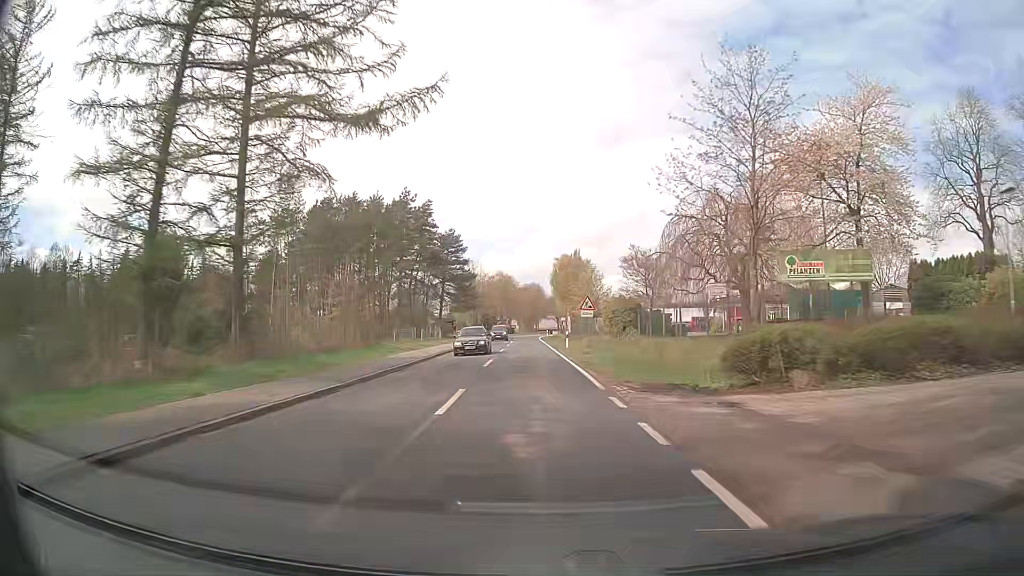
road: secondary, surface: asphalt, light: Day
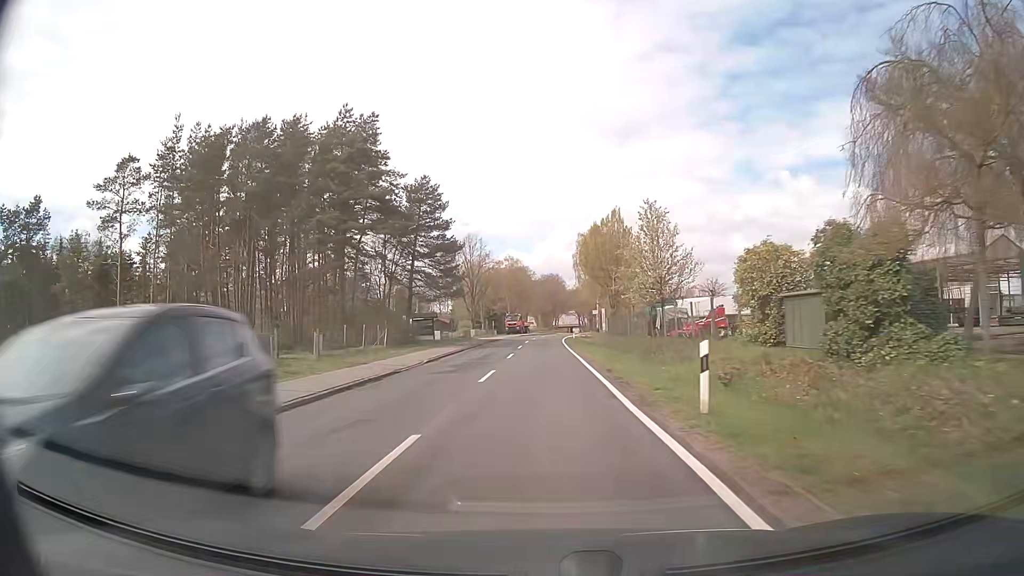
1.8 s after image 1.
(-0.5, +32.3) m; -2°
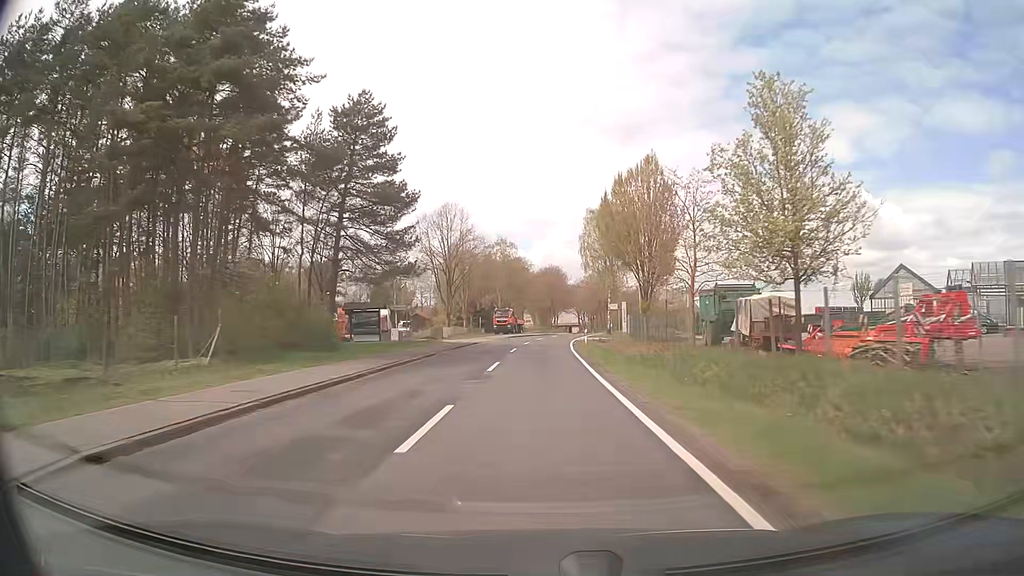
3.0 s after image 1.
(+0.1, +21.6) m; 0°
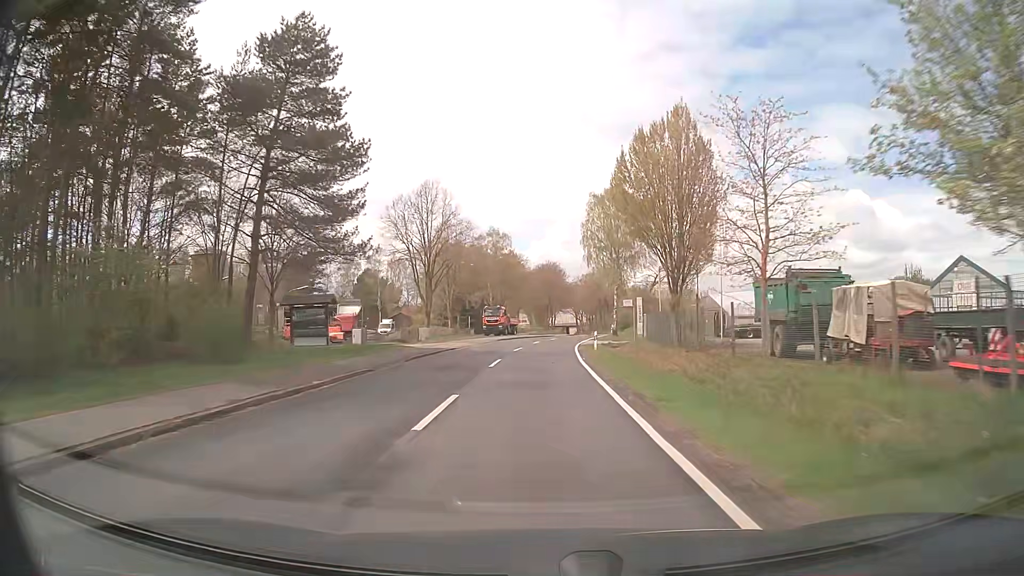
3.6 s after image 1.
(0.0, +10.8) m; 0°
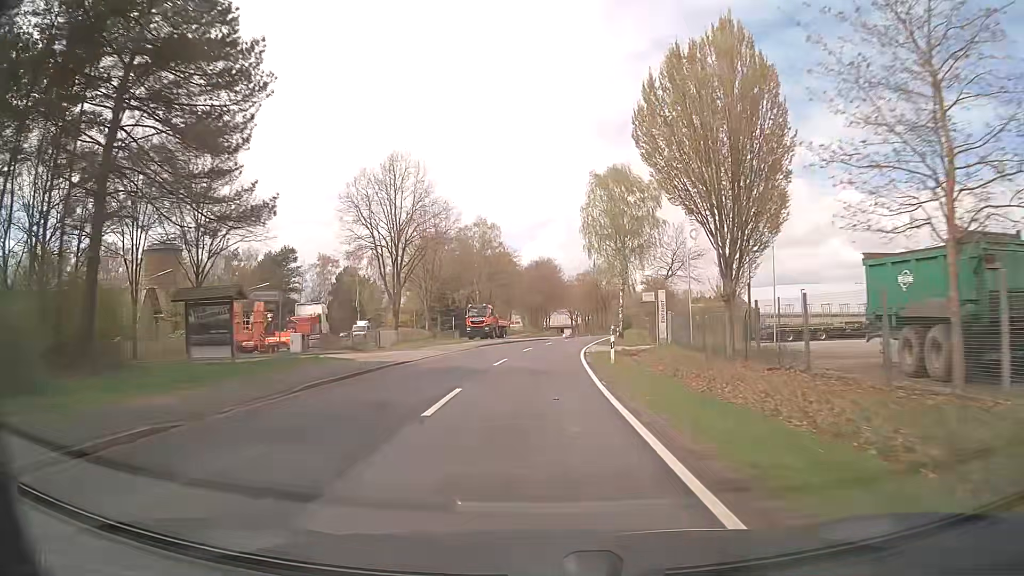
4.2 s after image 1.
(0.0, +10.8) m; +1°
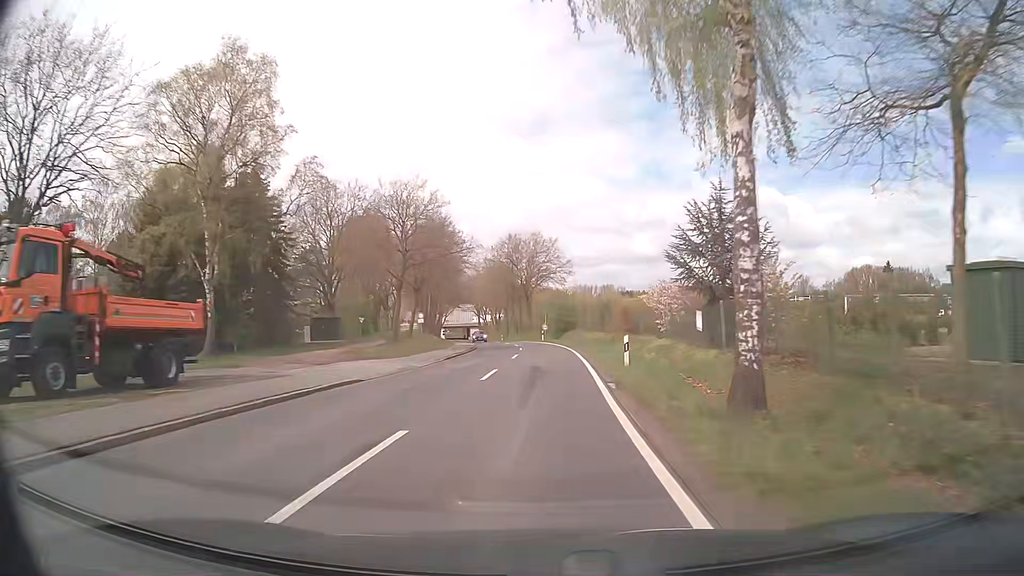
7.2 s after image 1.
(+3.1, +53.9) m; +7°
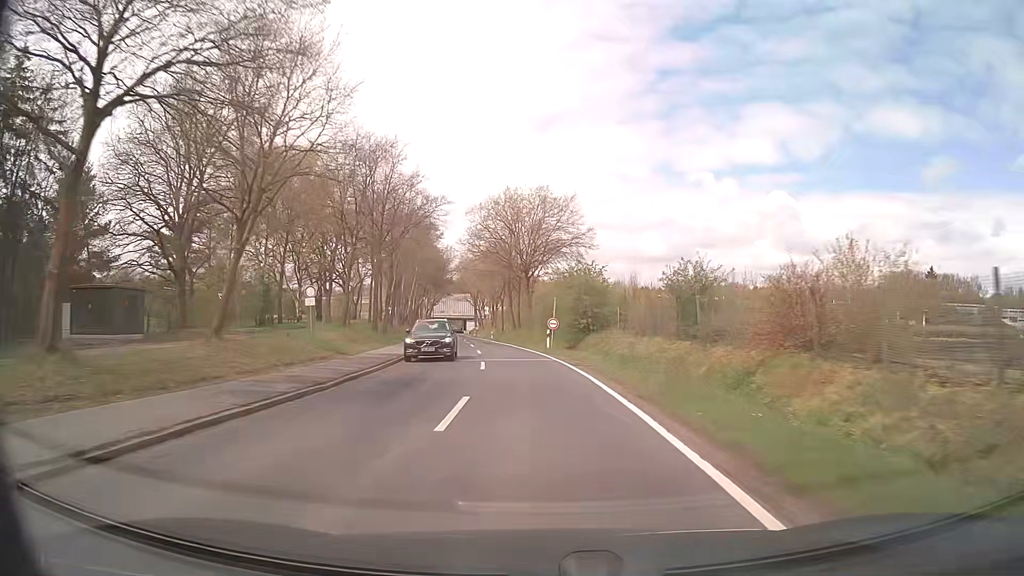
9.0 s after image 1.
(+0.1, +32.4) m; 0°
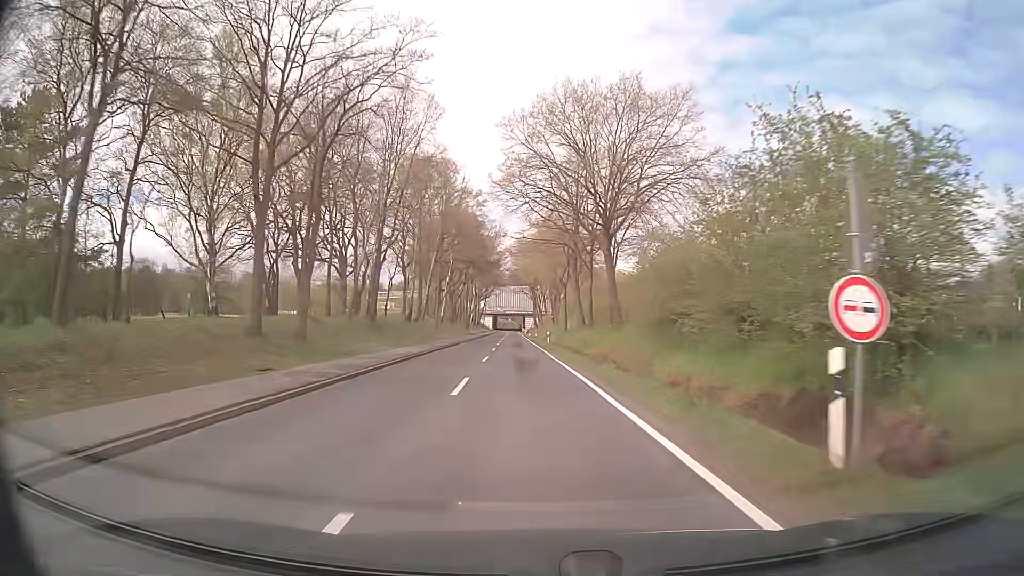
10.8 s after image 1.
(-1.4, +32.4) m; -6°
(0, +10) (0, +20) (-1, +30) (-1, +40) (-1, +50) (-2, +60) (-2, +70) (-3, +80) (-3, +90) (-3, +100) m
